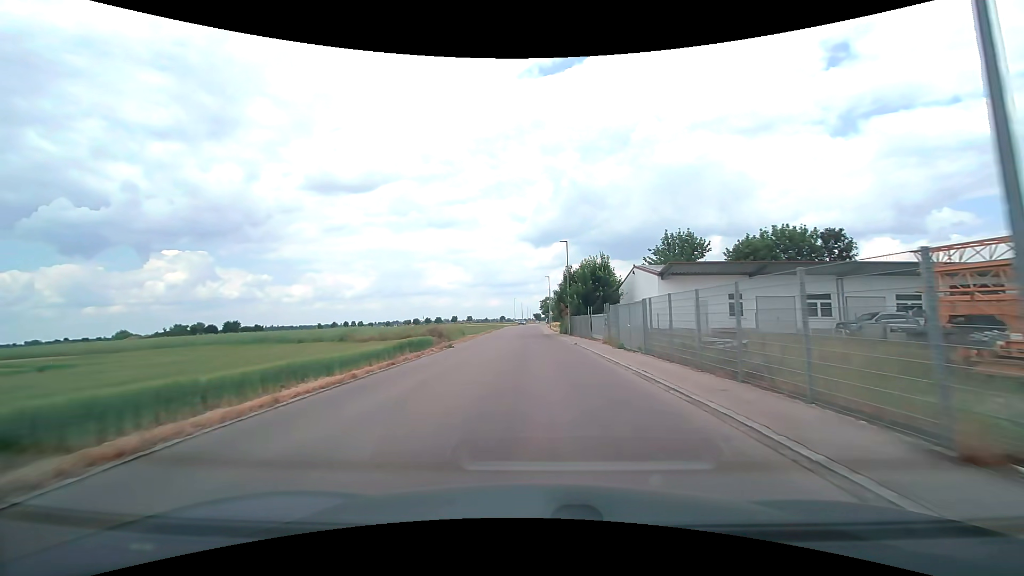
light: Day
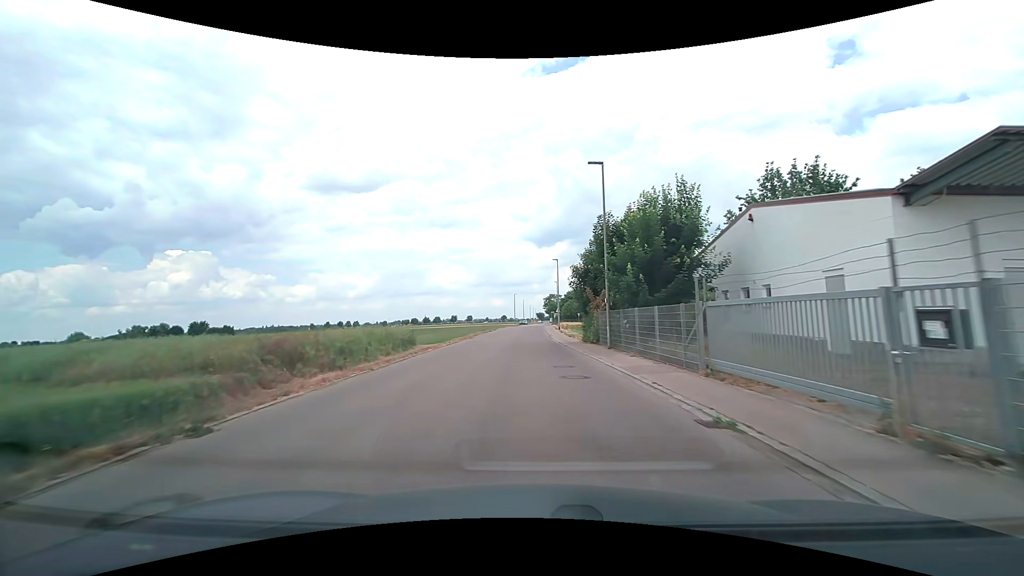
(-0.1, +23.0) m; 0°
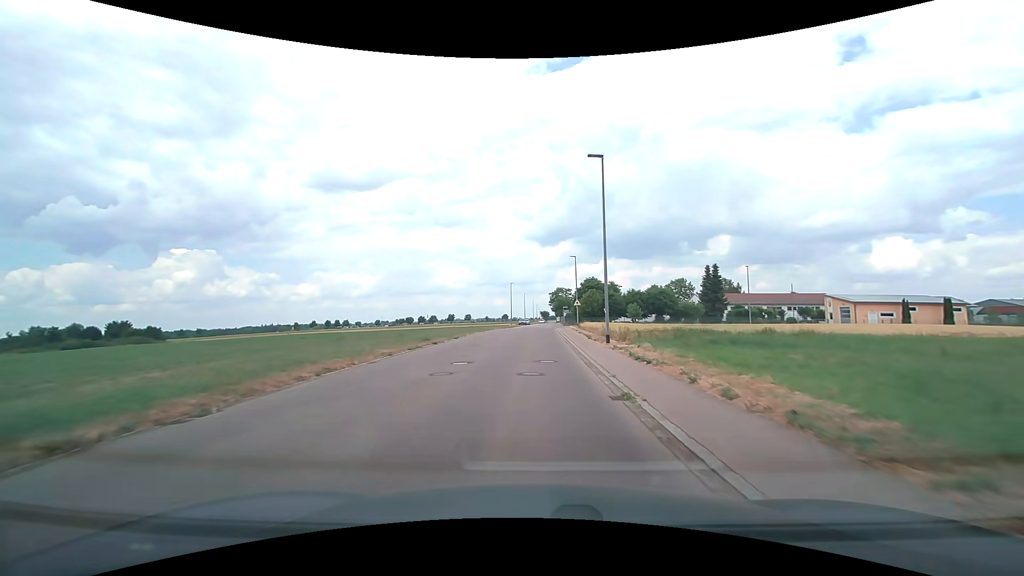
(-0.2, +38.4) m; 0°
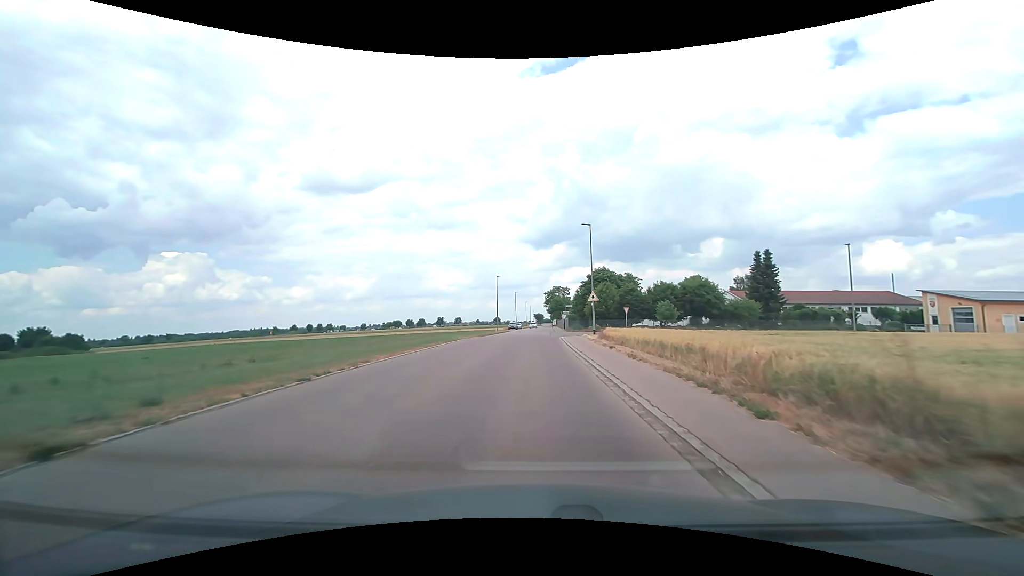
(+0.1, +22.2) m; +1°
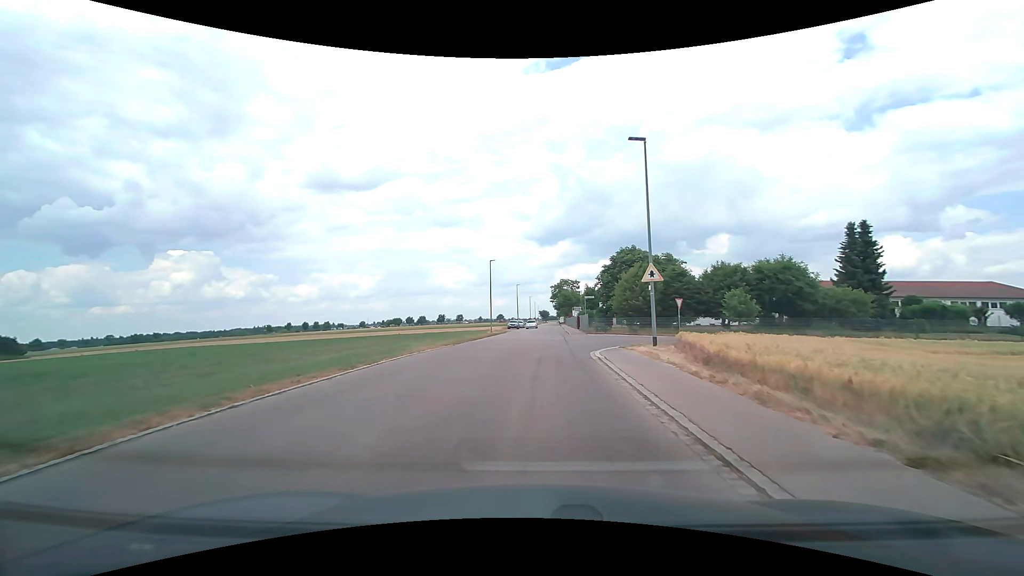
(0.0, +18.0) m; -1°
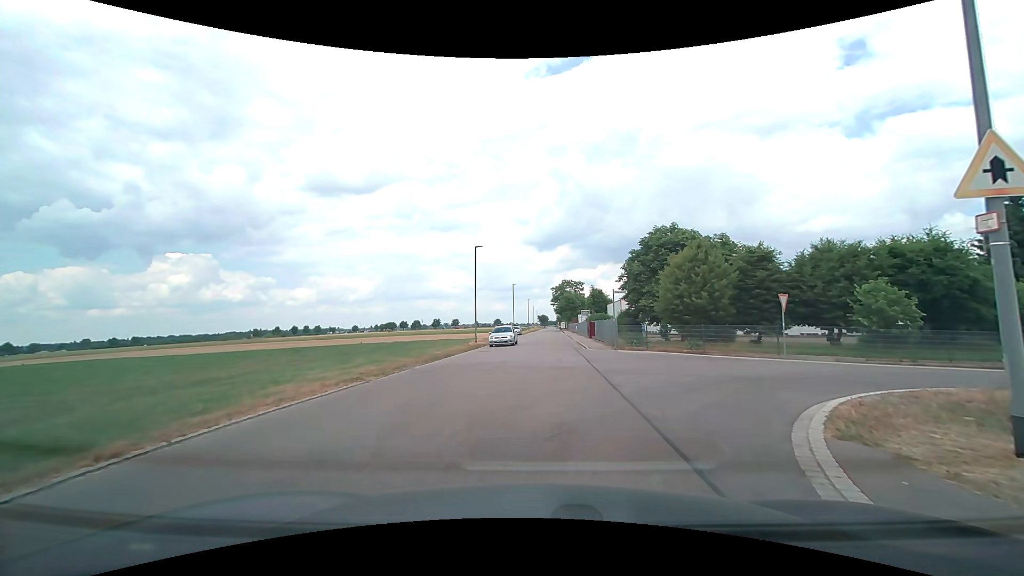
(-0.1, +14.6) m; 0°
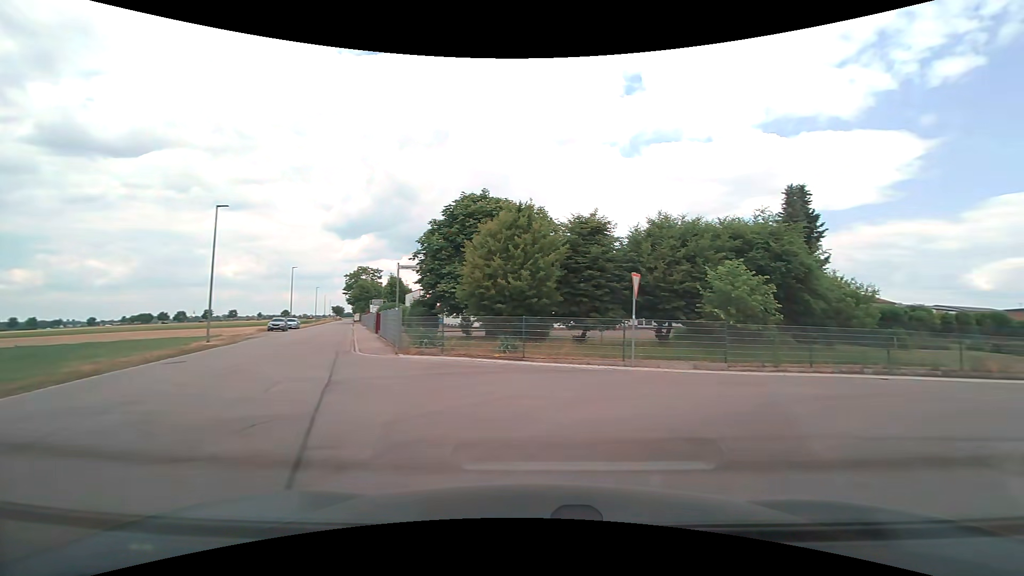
(+1.2, +9.0) m; +21°
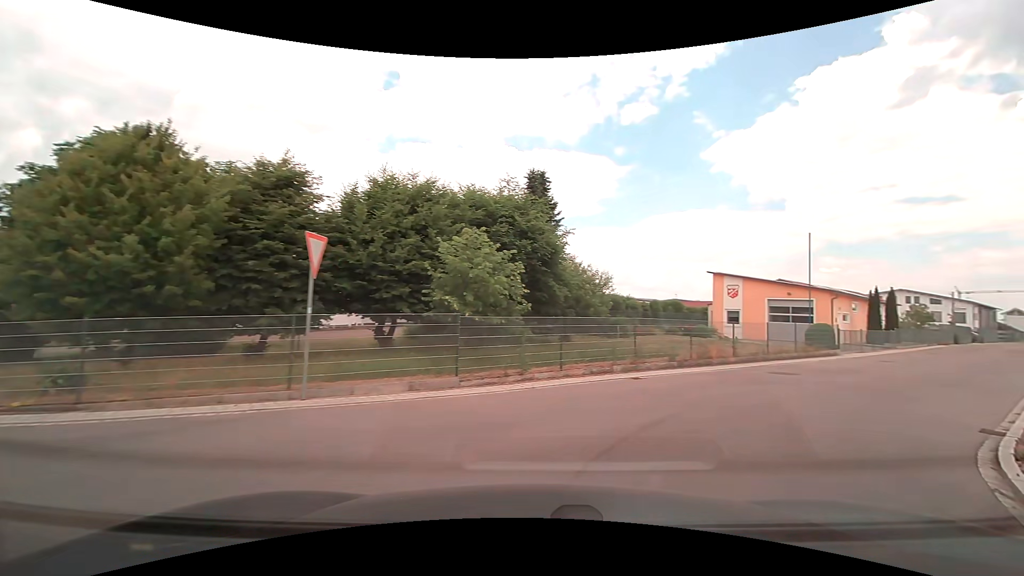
(+1.5, +6.0) m; +28°
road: residential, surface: asphalt
(+4, +9) (+10, +17) (+18, +23) (+25, +30) (+32, +37) (+40, +44) (+47, +51) (+54, +58) (+61, +65) (+68, +72) m
